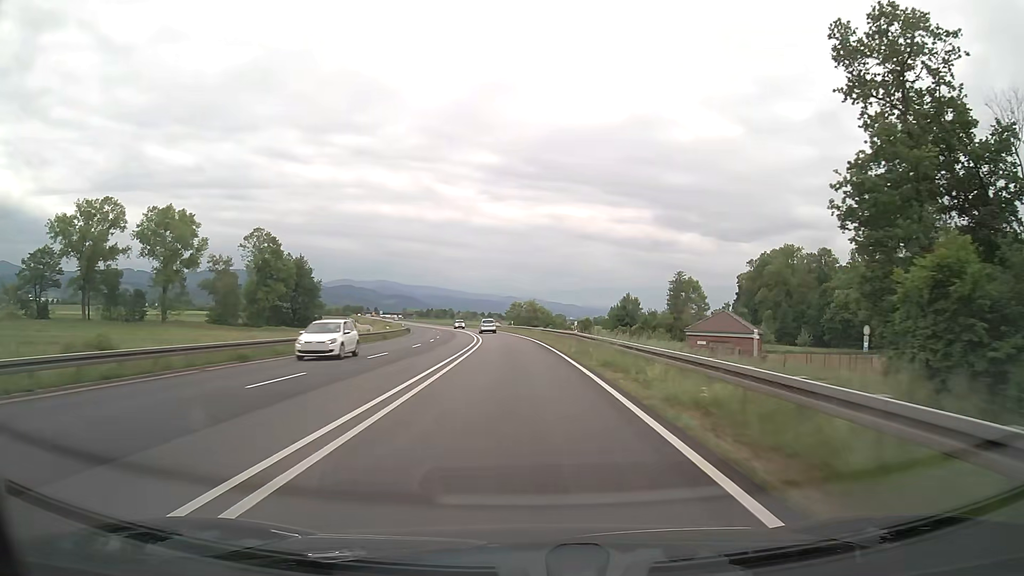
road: trunk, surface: asphalt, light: Day
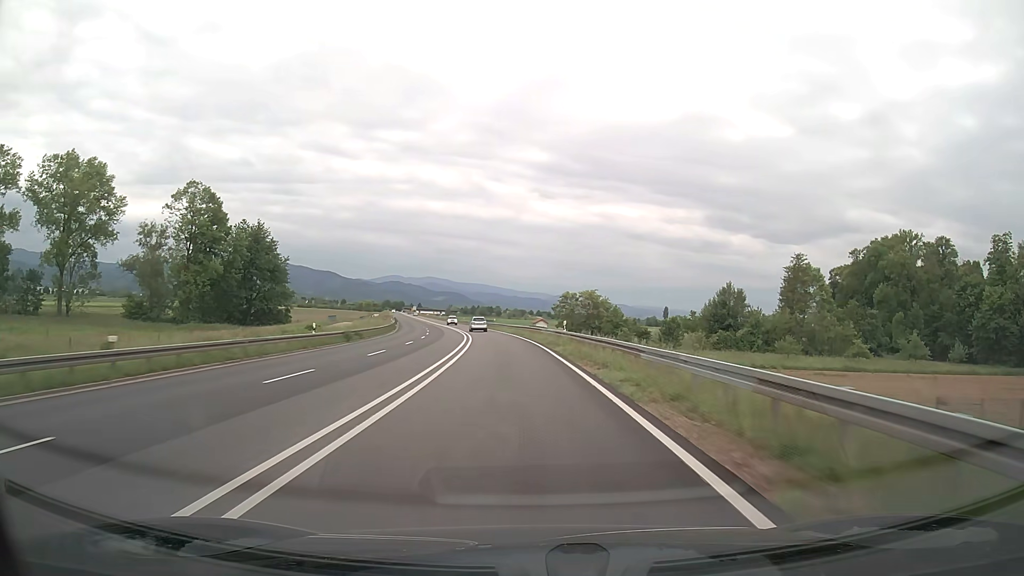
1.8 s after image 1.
(-1.3, +47.3) m; -4°
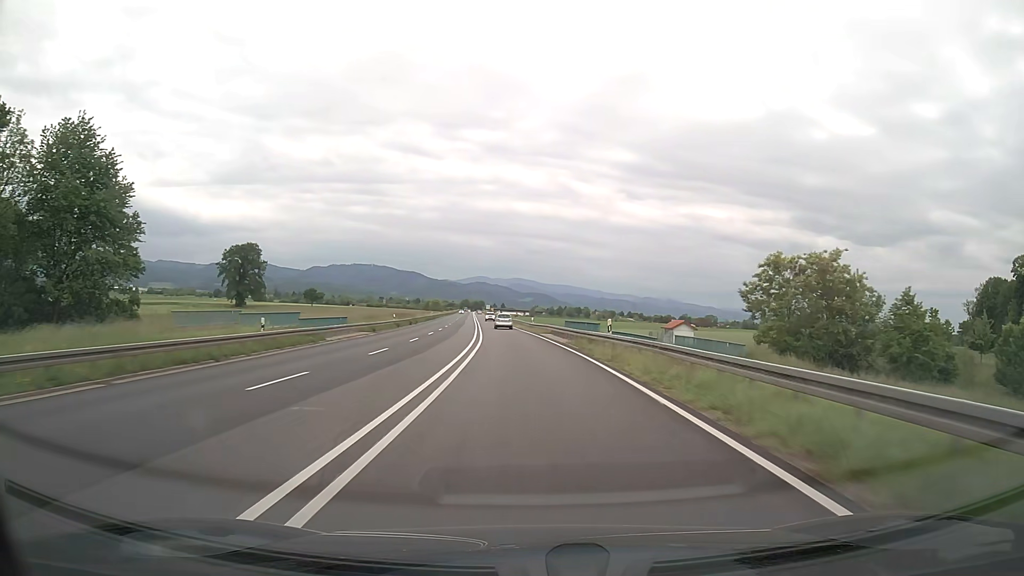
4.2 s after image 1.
(-4.2, +63.0) m; -7°
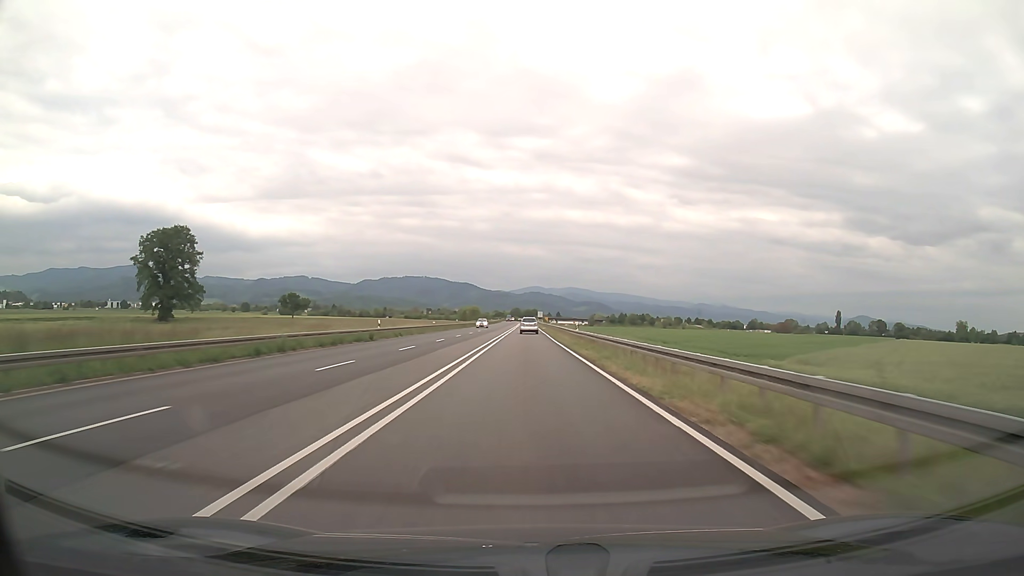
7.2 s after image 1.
(-4.1, +79.6) m; -5°
(0, +10) (0, +20) (0, +30) (0, +40) (0, +50) (0, +60) (0, +70) (0, +80) (0, +90) (0, +100) m
